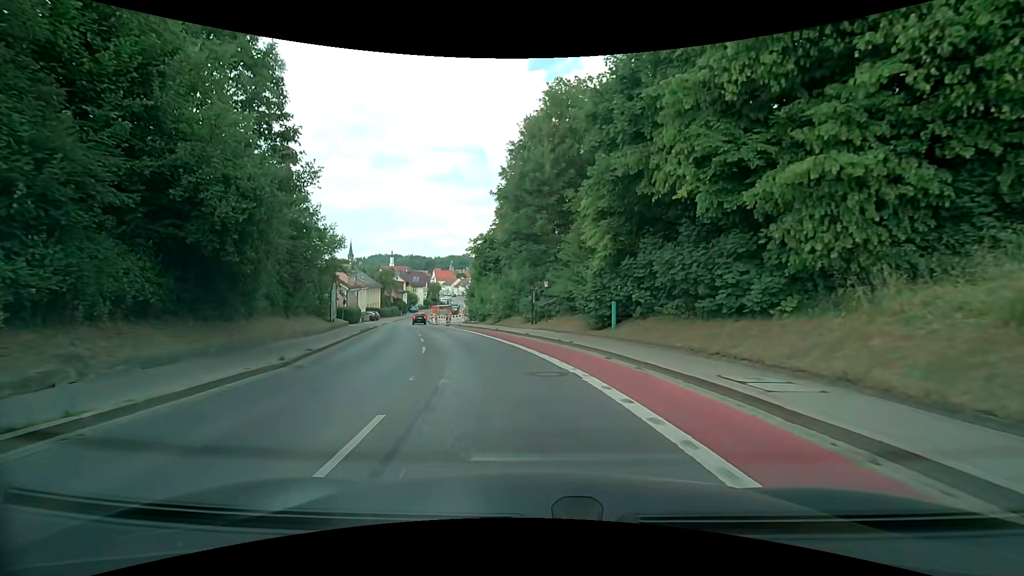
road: secondary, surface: asphalt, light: Day
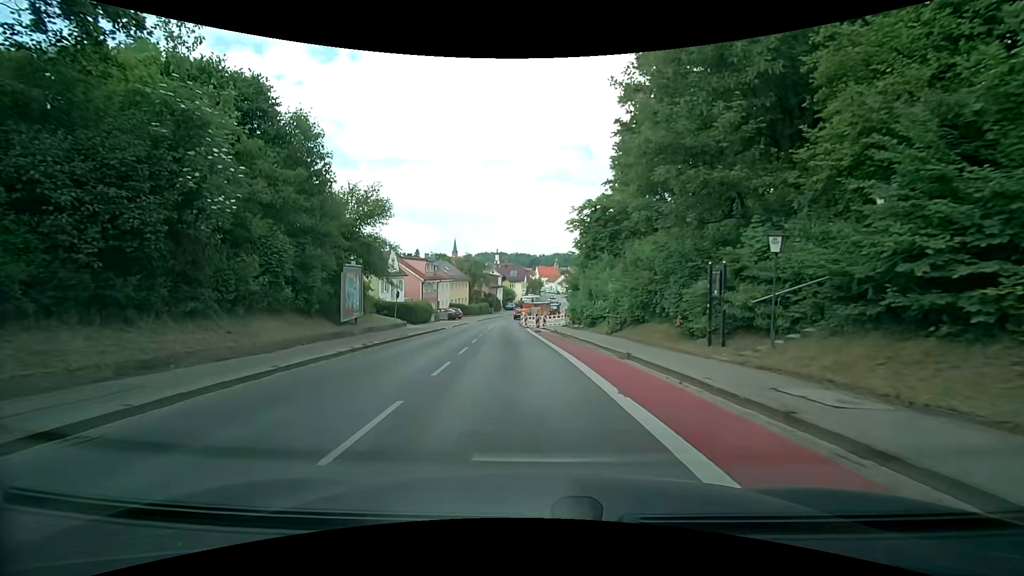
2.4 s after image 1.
(-1.7, +17.3) m; -11°
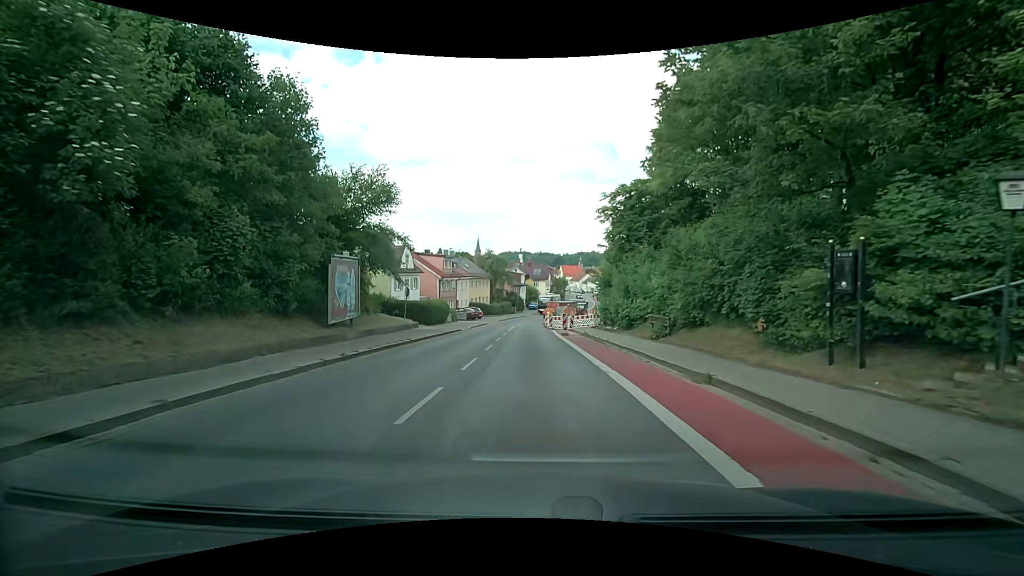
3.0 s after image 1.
(-0.2, +4.4) m; -4°
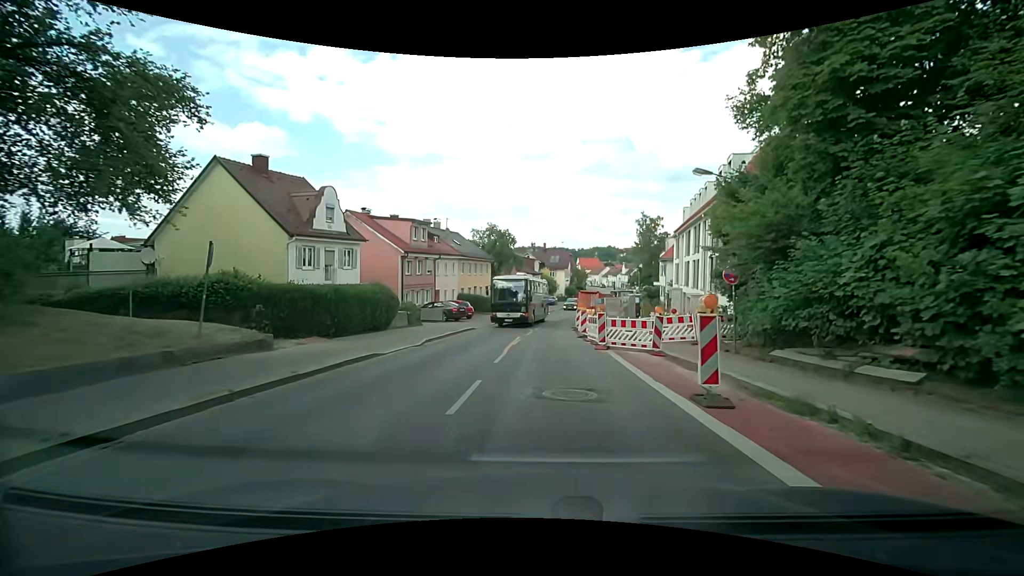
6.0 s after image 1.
(-0.5, +23.0) m; -2°
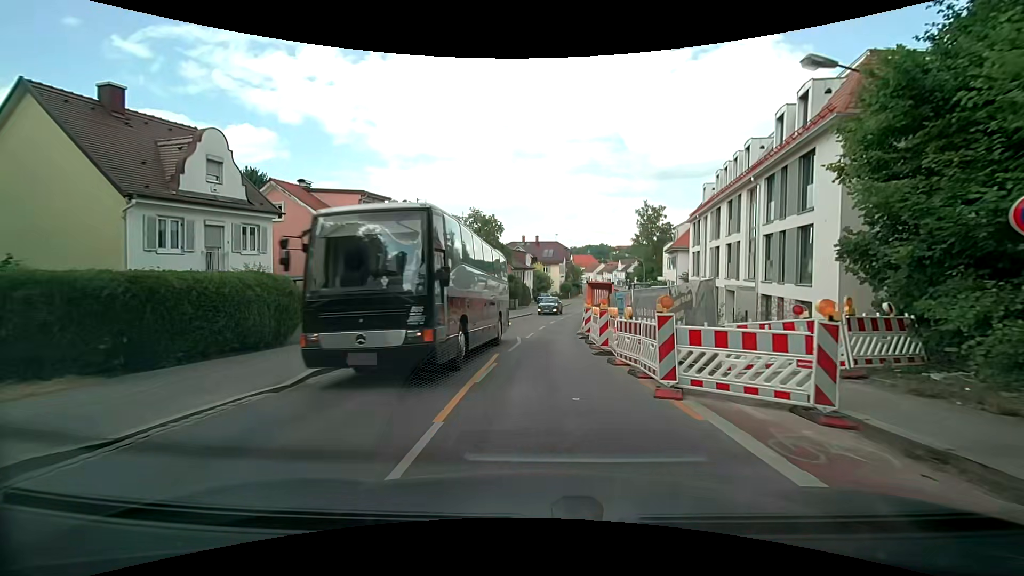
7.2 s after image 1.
(+0.2, +9.6) m; 0°
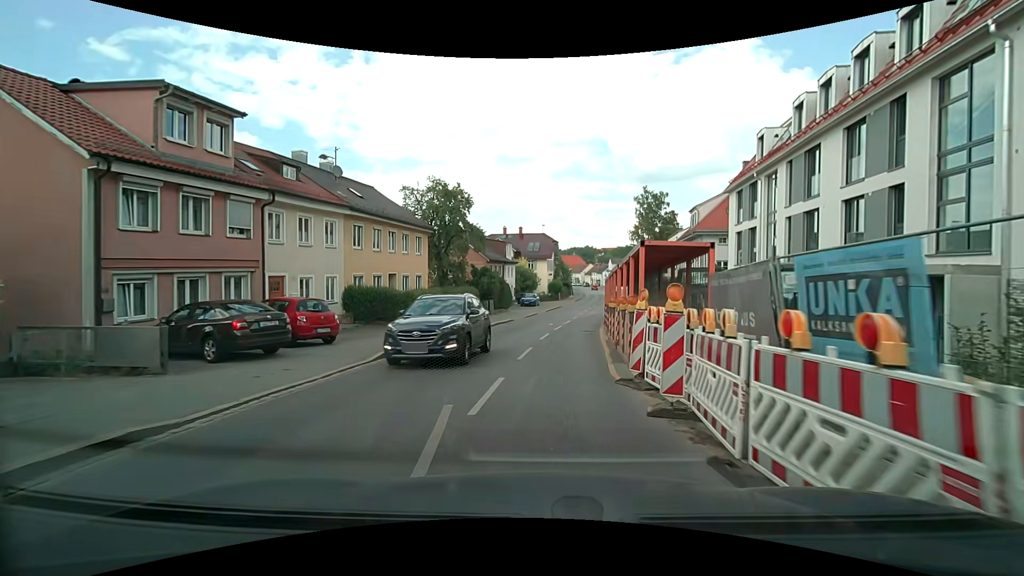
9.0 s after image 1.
(+0.3, +14.7) m; +2°
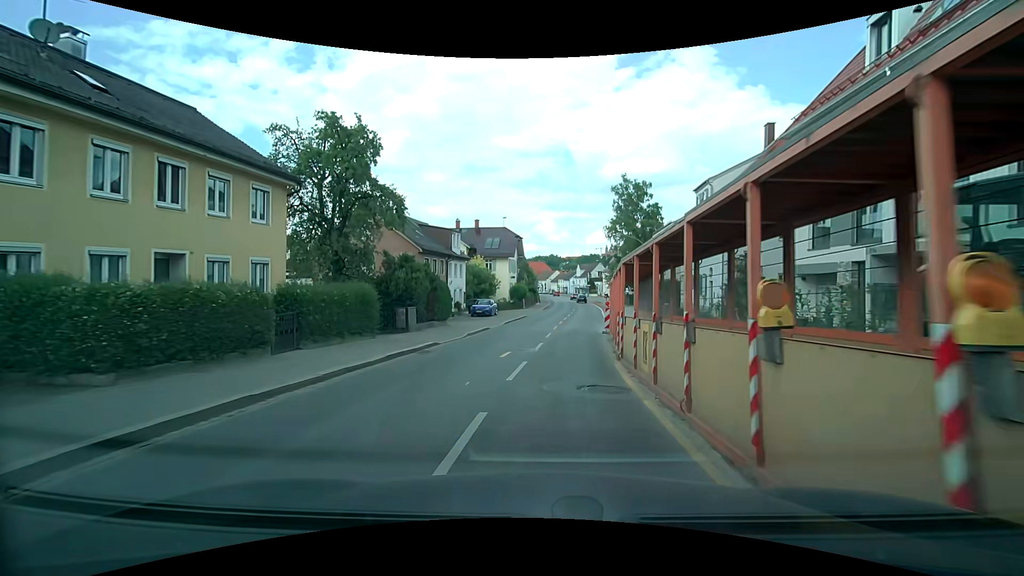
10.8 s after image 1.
(+0.6, +14.9) m; +4°
